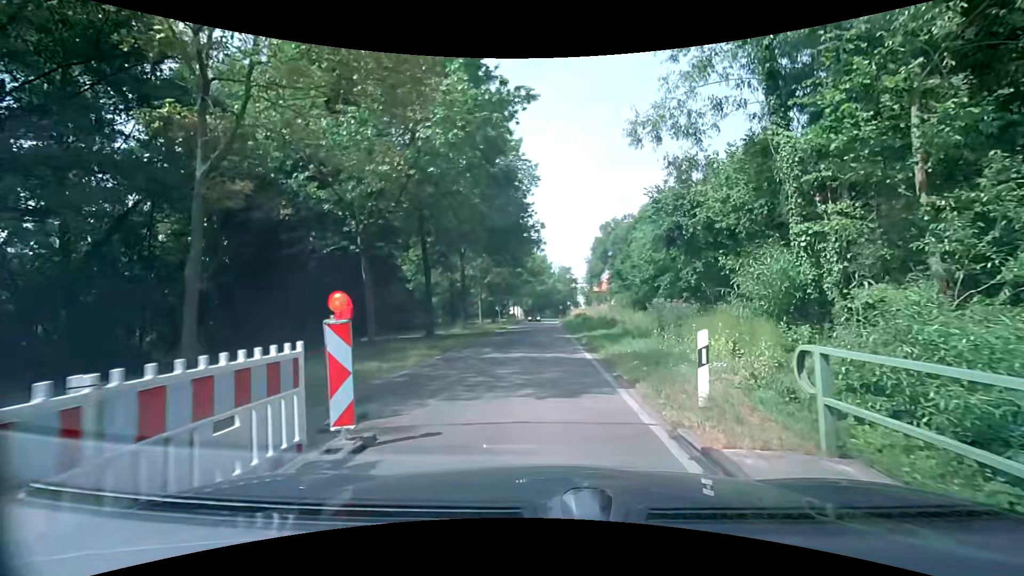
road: tertiary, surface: asphalt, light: Day
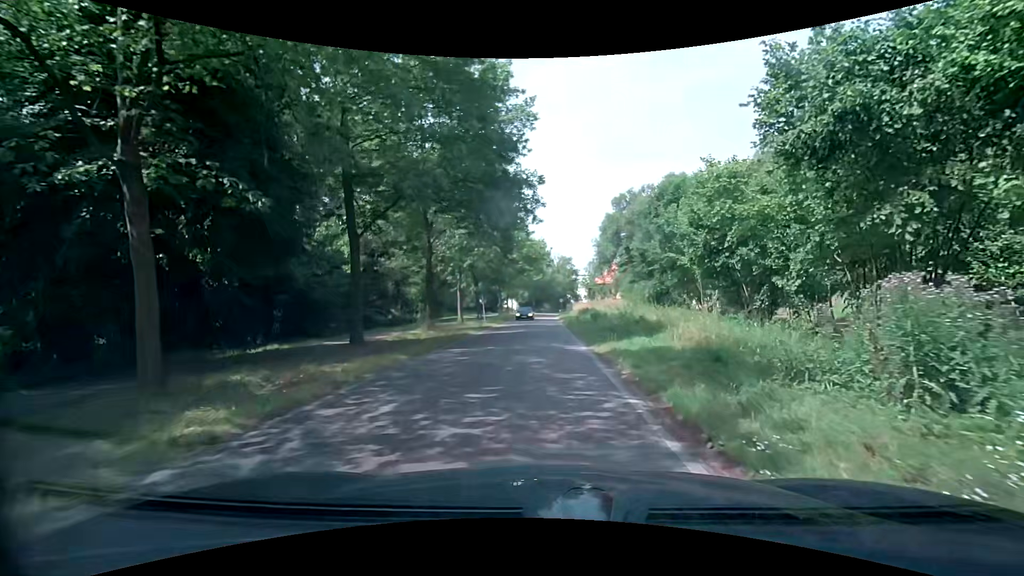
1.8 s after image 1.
(+0.1, +11.5) m; 0°
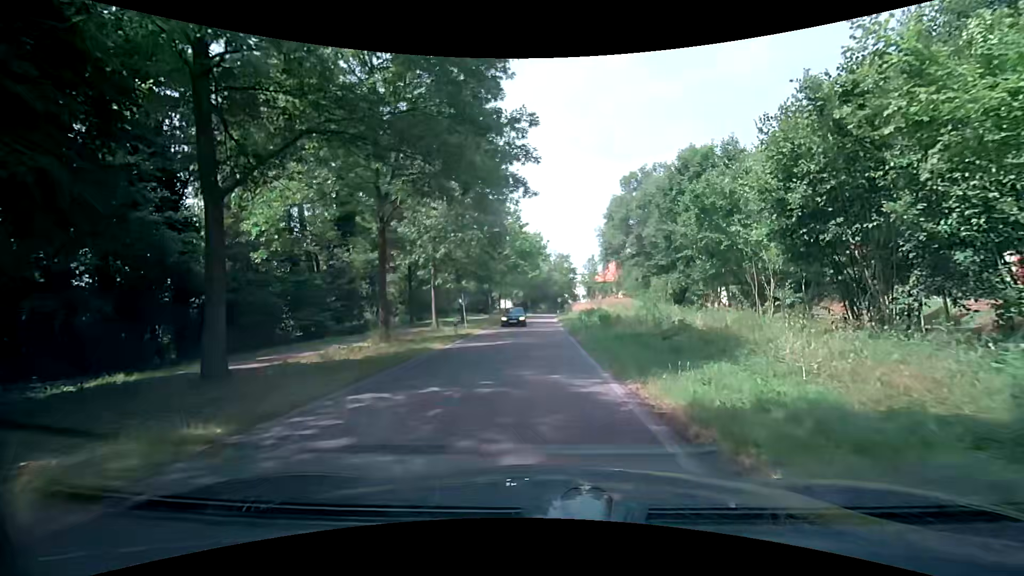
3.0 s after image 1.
(+0.1, +7.9) m; 0°
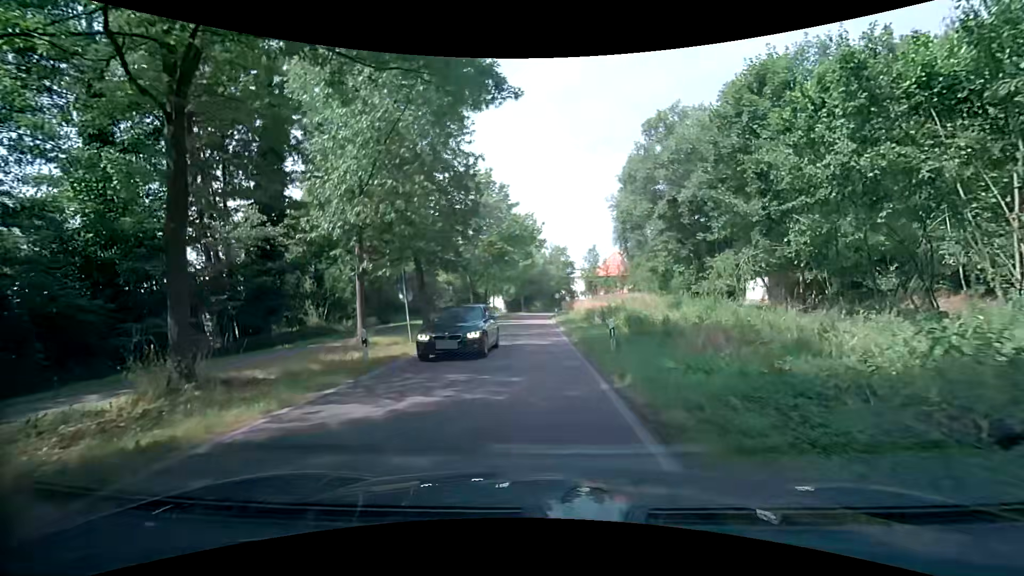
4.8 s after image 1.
(+0.2, +11.9) m; +1°
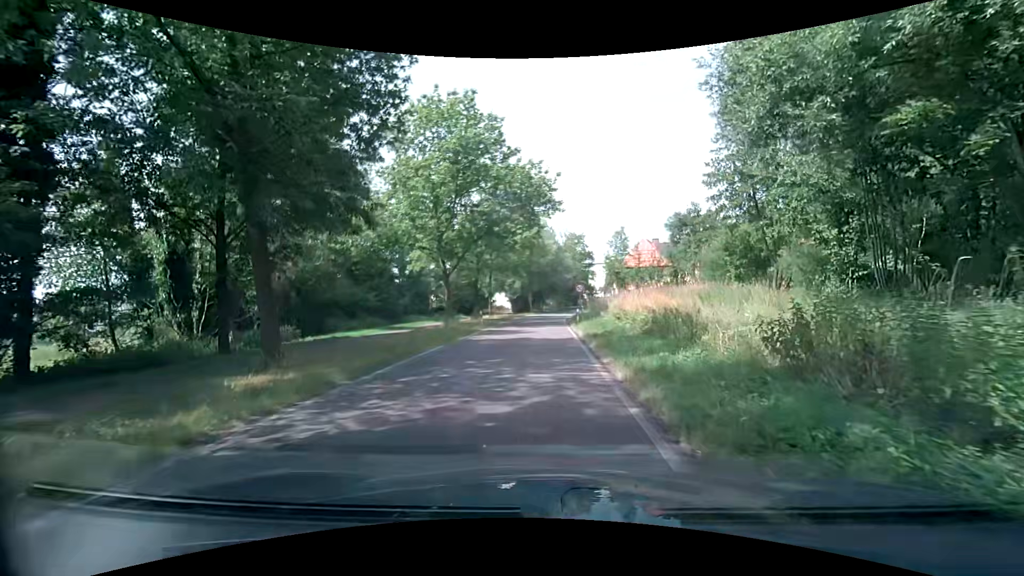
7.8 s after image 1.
(-0.1, +18.1) m; -1°
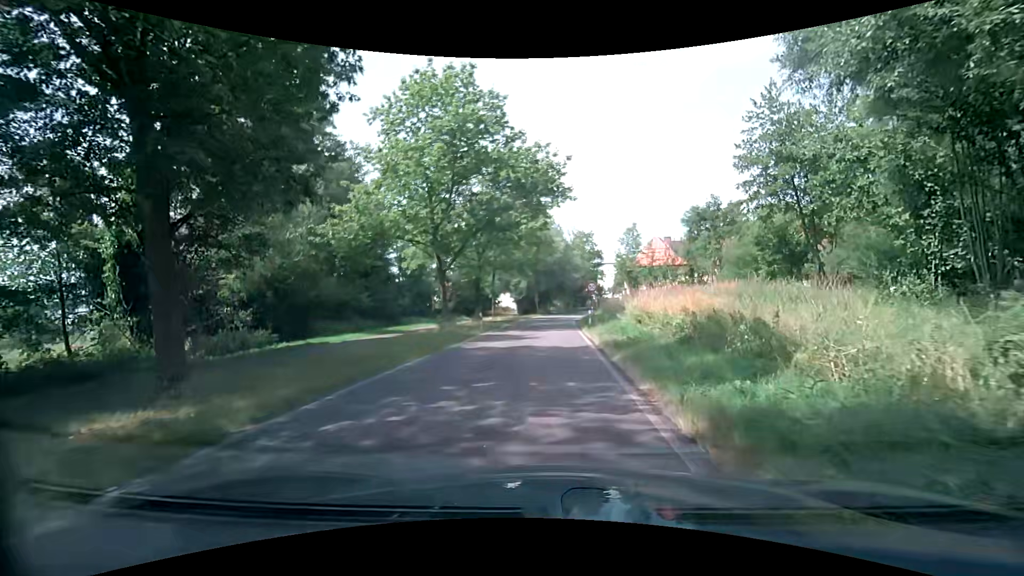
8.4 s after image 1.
(0.0, +3.7) m; 0°
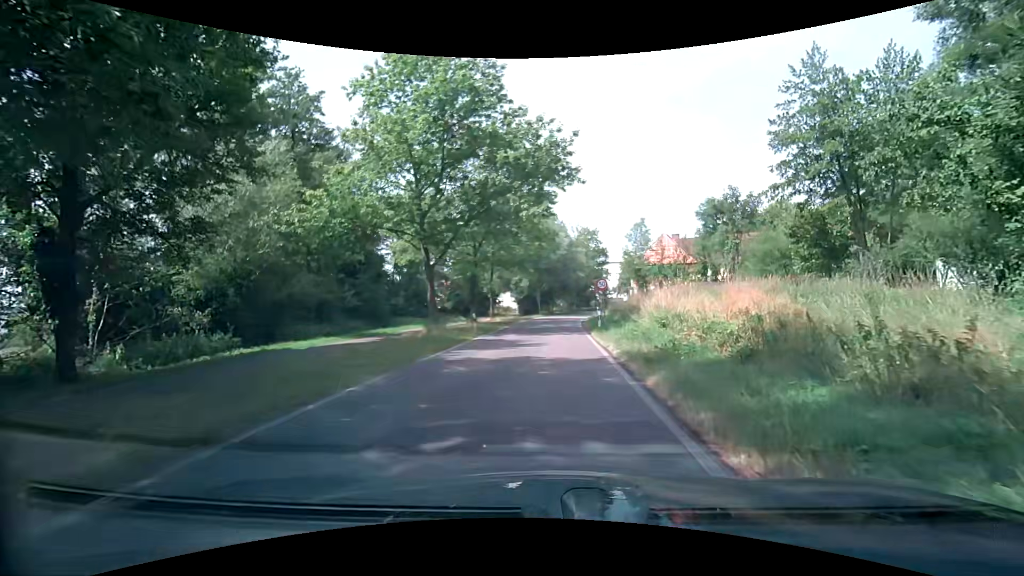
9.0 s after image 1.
(-0.1, +3.8) m; -1°
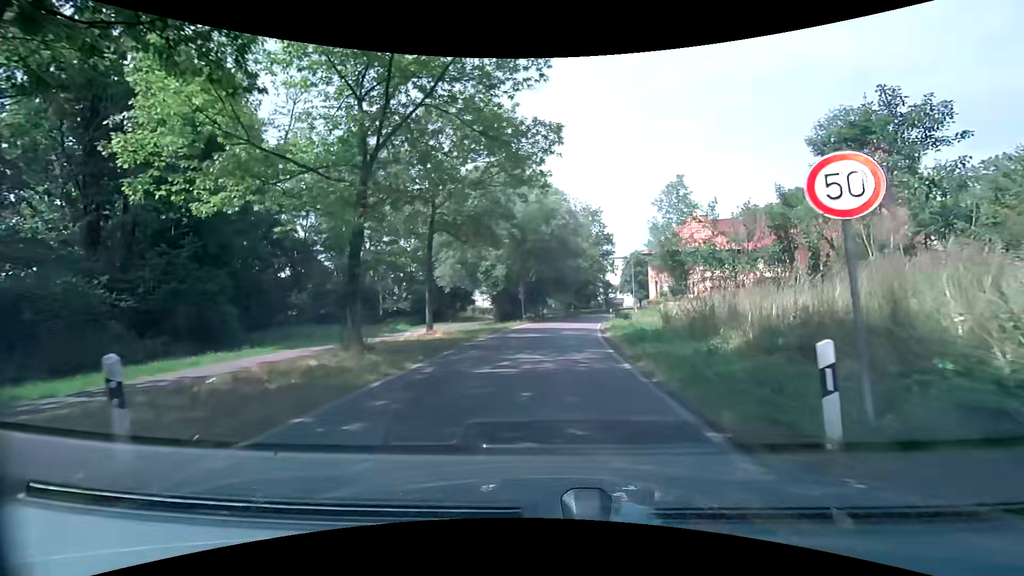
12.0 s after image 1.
(+0.3, +21.1) m; +2°
